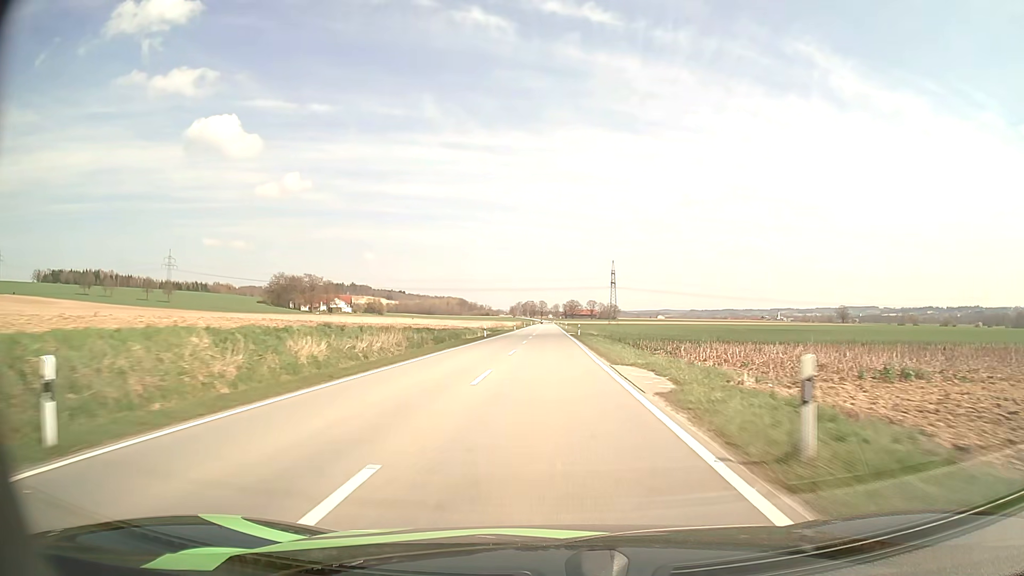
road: tertiary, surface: asphalt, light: Day
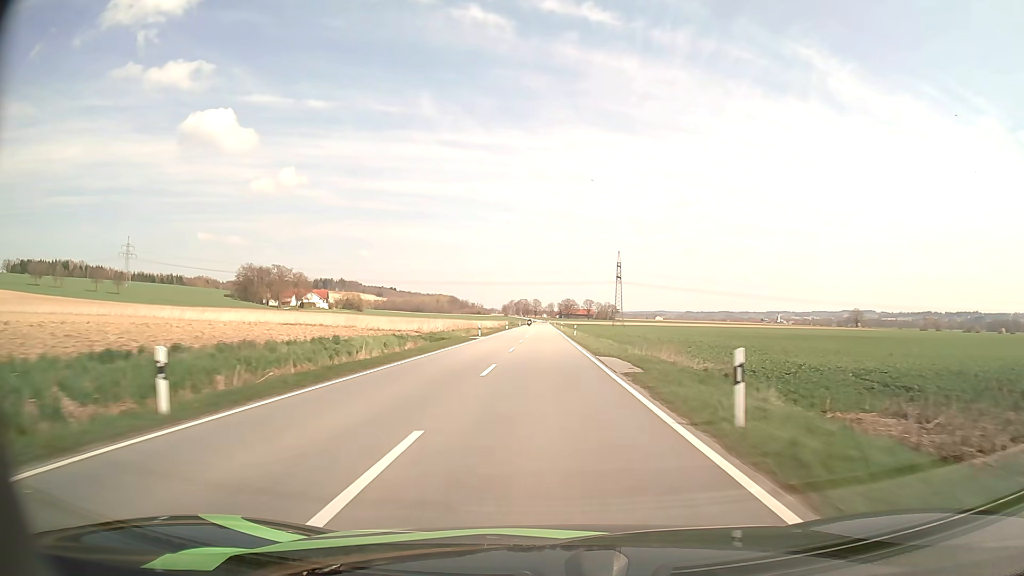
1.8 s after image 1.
(0.0, +47.9) m; 0°
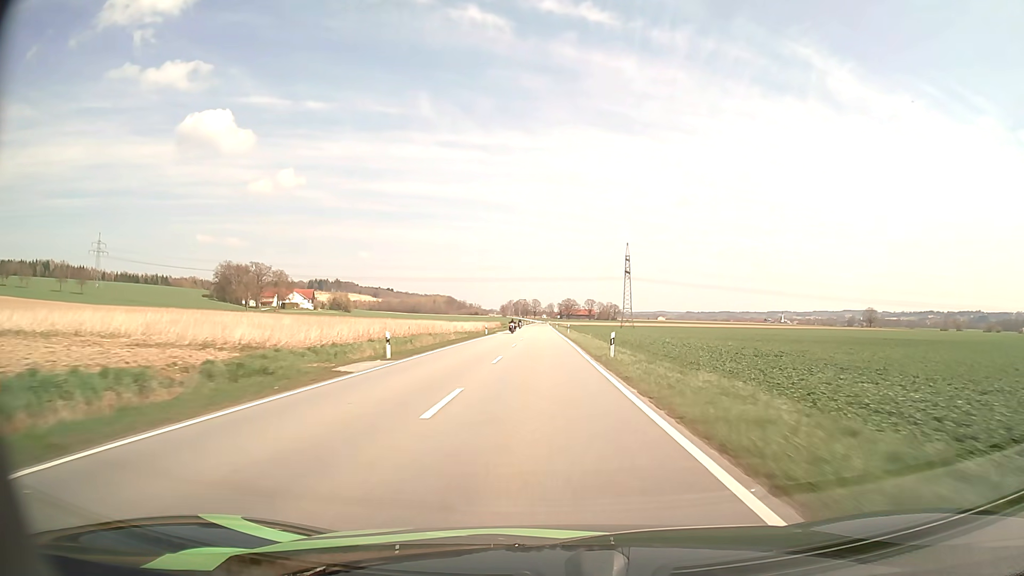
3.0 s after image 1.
(0.0, +32.2) m; 0°
(0, +10) (0, +20) (0, +30) (0, +40) (0, +50) (0, +60) (0, +70) (0, +80) (-1, +90) (-1, +100) m
